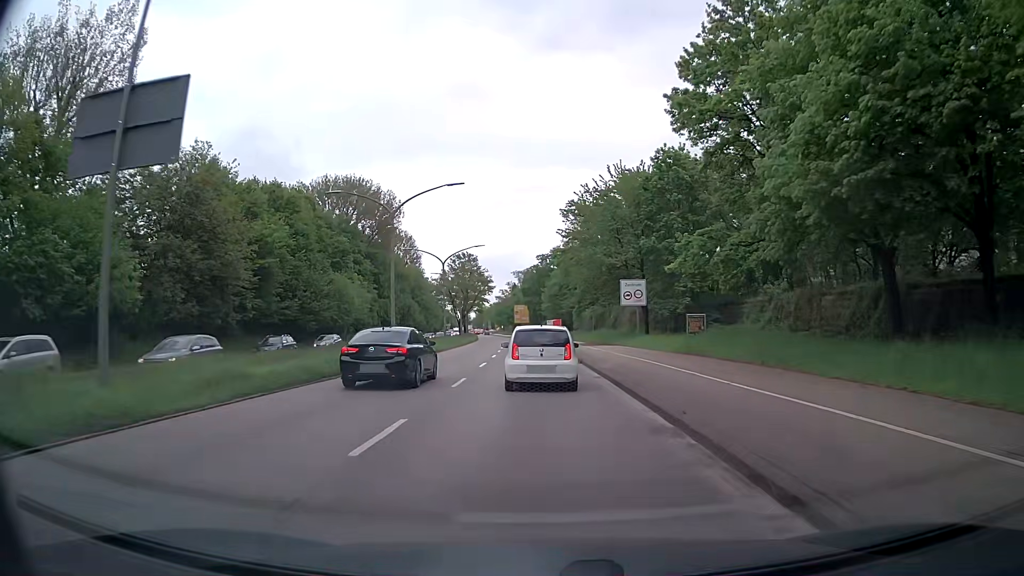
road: primary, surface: asphalt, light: Day
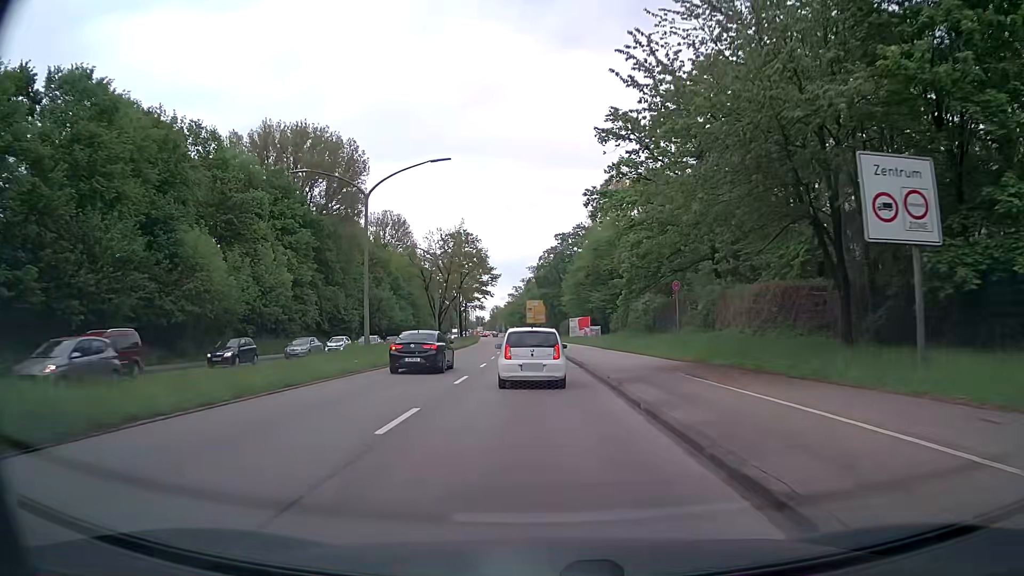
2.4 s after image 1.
(+0.1, +34.7) m; -1°
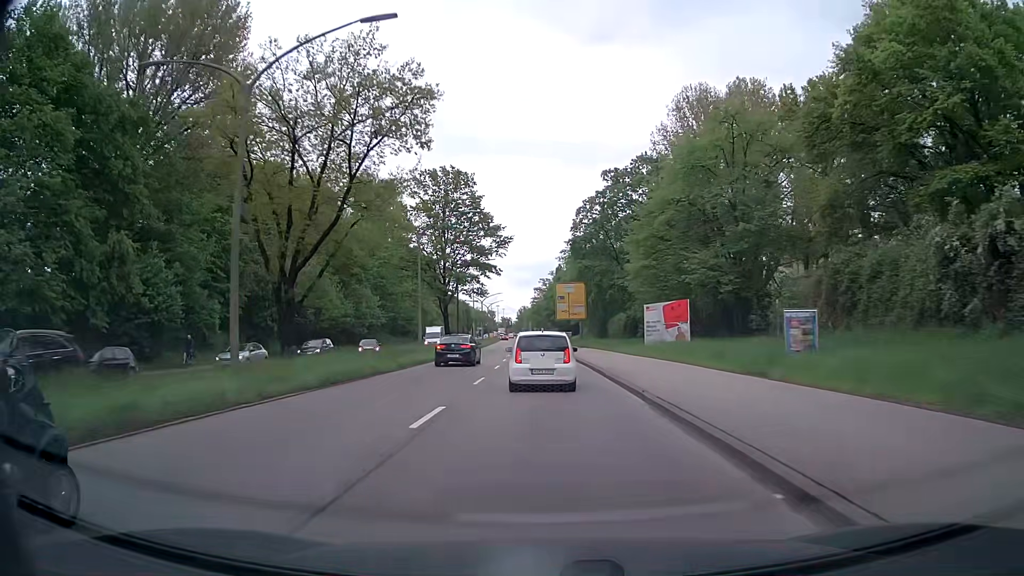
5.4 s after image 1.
(-1.0, +44.7) m; -2°
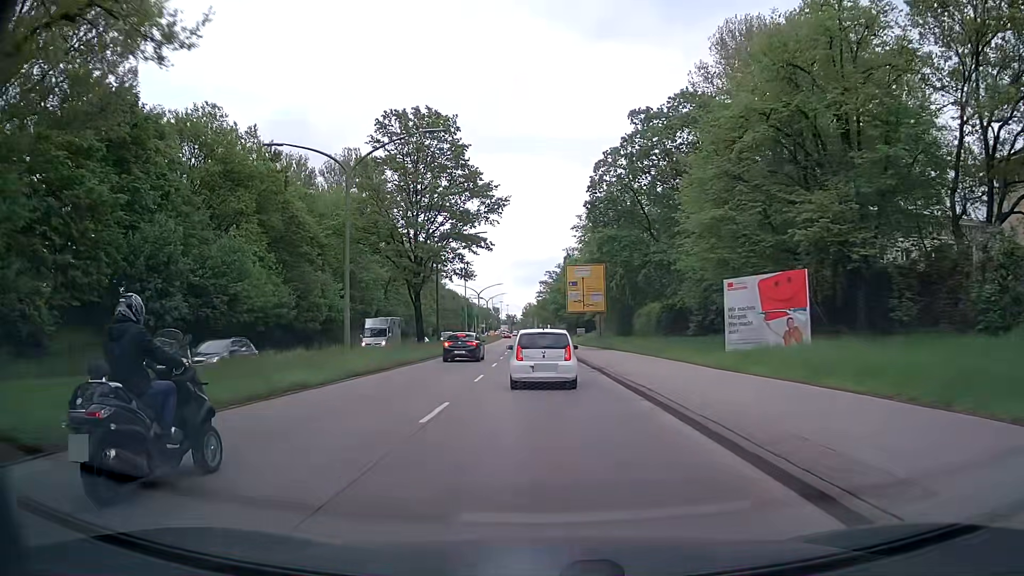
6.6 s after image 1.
(-0.1, +17.9) m; -1°
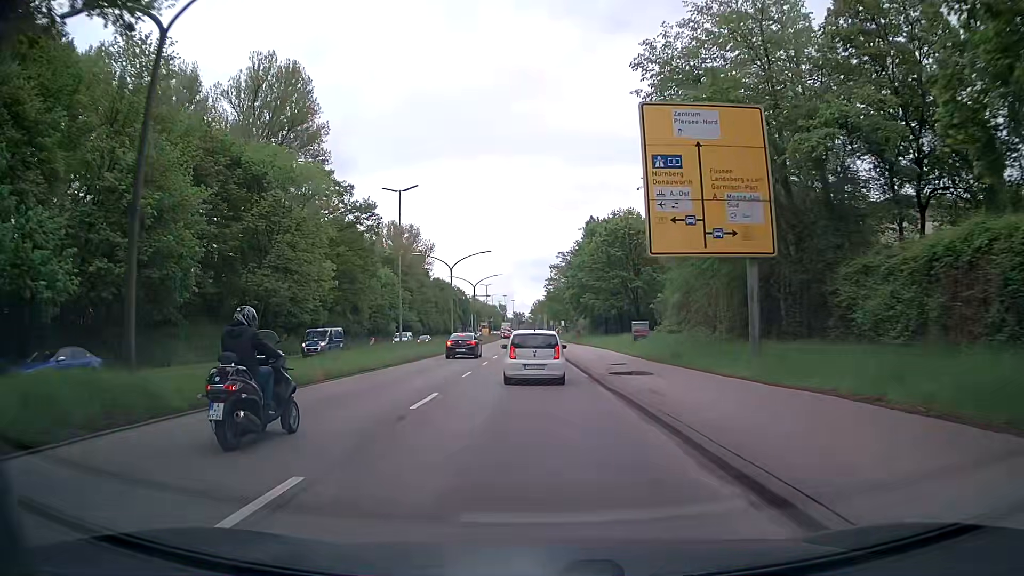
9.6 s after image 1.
(-0.1, +43.5) m; 0°
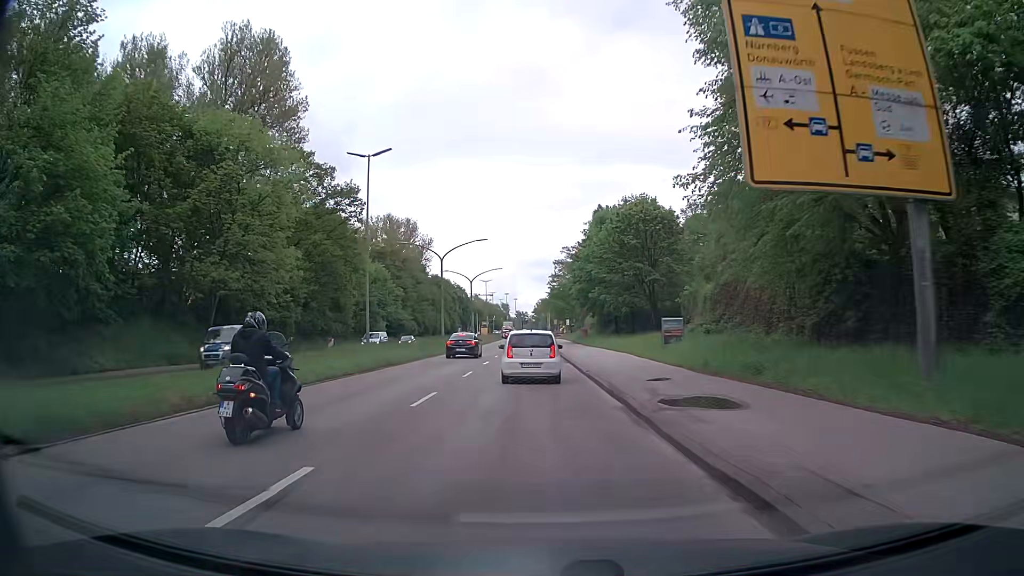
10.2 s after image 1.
(-0.1, +8.6) m; -1°
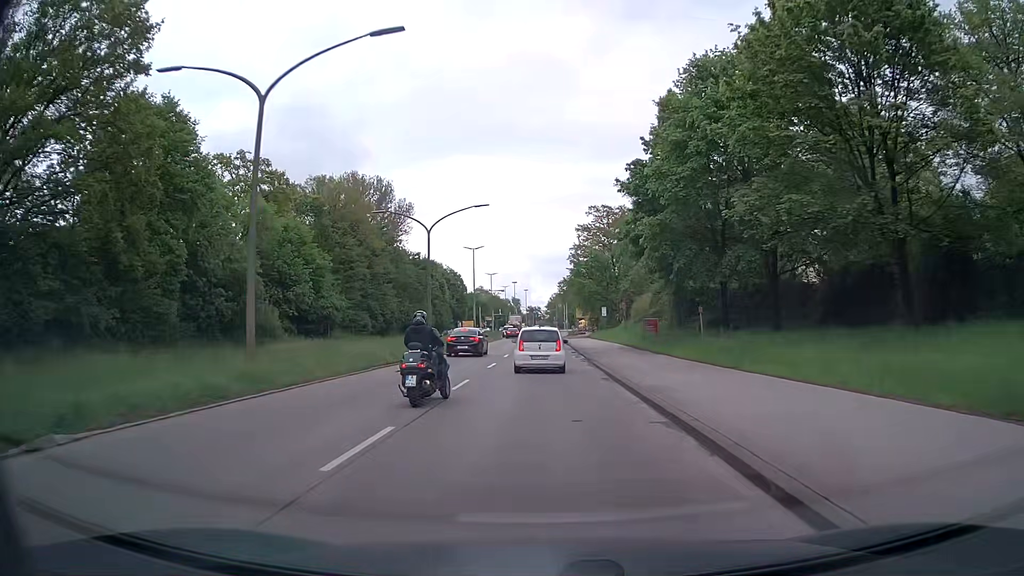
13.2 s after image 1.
(-0.9, +42.7) m; -1°
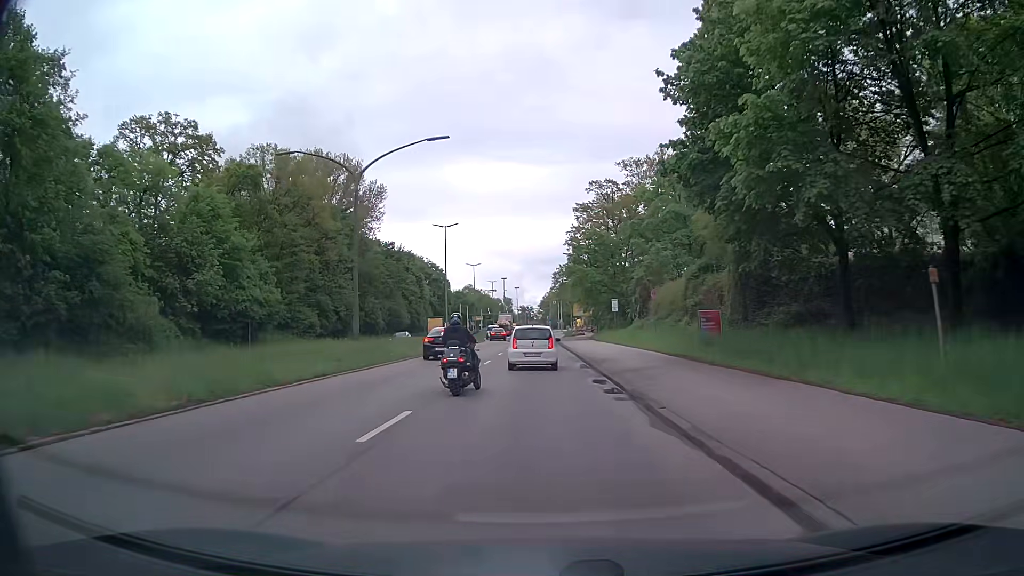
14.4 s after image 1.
(+0.1, +16.6) m; +1°
(0, +10) (0, +20) (0, +30) (0, +40) (0, +50) (0, +60) (0, +70) (0, +80) (0, +90) (+1, +100) m
